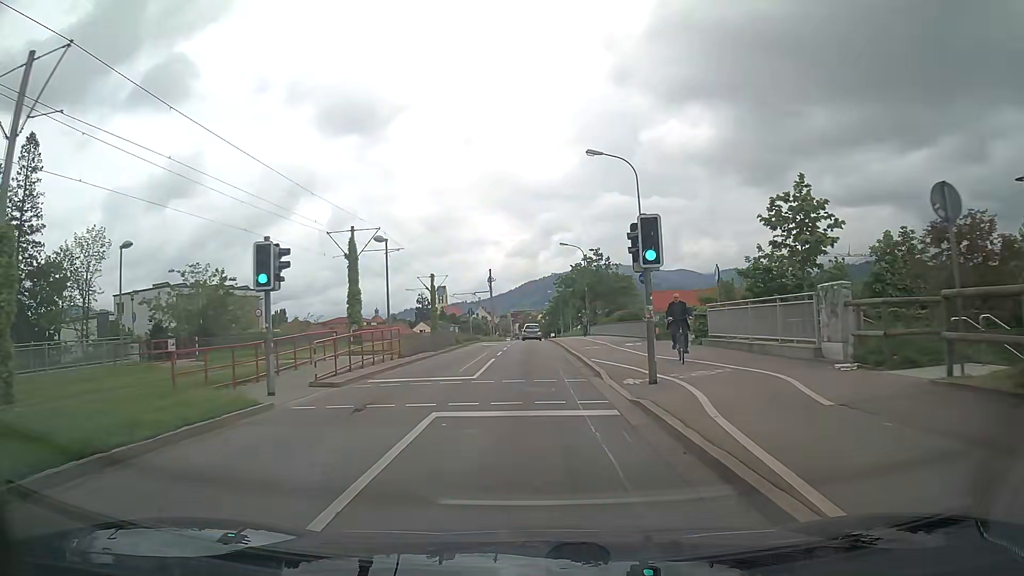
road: tertiary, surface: asphalt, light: Day
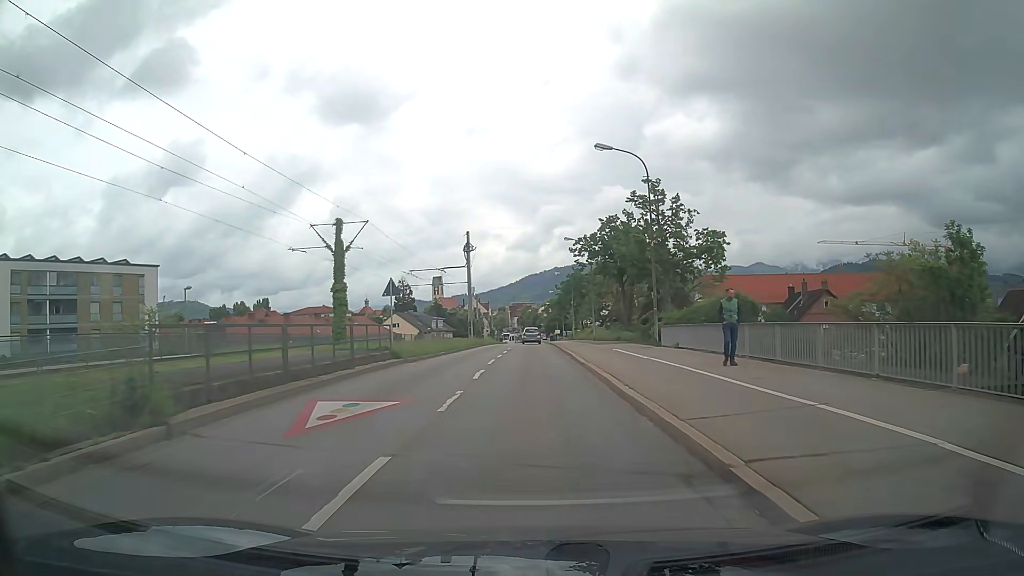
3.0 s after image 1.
(+0.3, +36.3) m; +1°
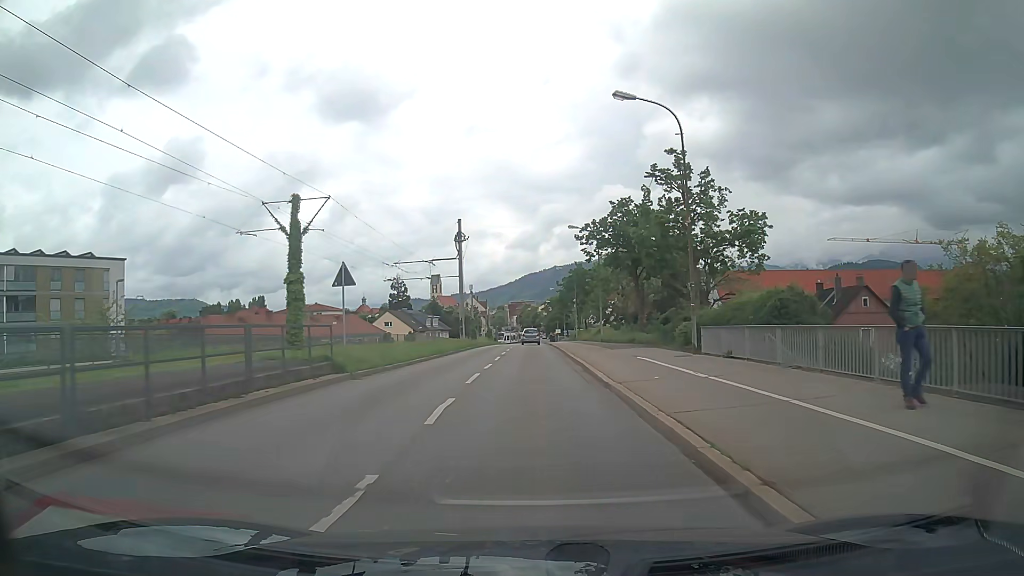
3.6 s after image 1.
(0.0, +7.2) m; 0°
